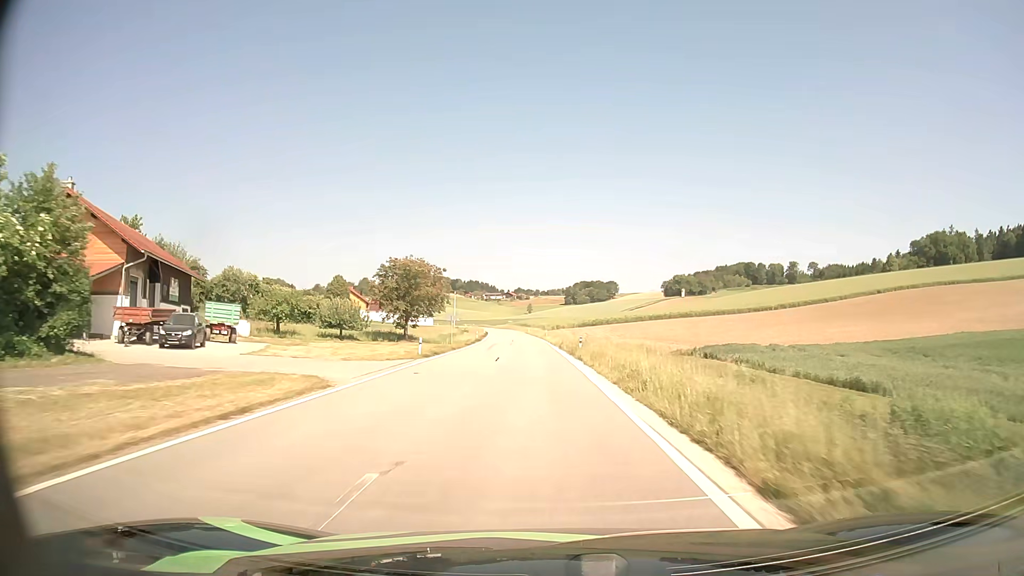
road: tertiary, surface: asphalt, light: Day
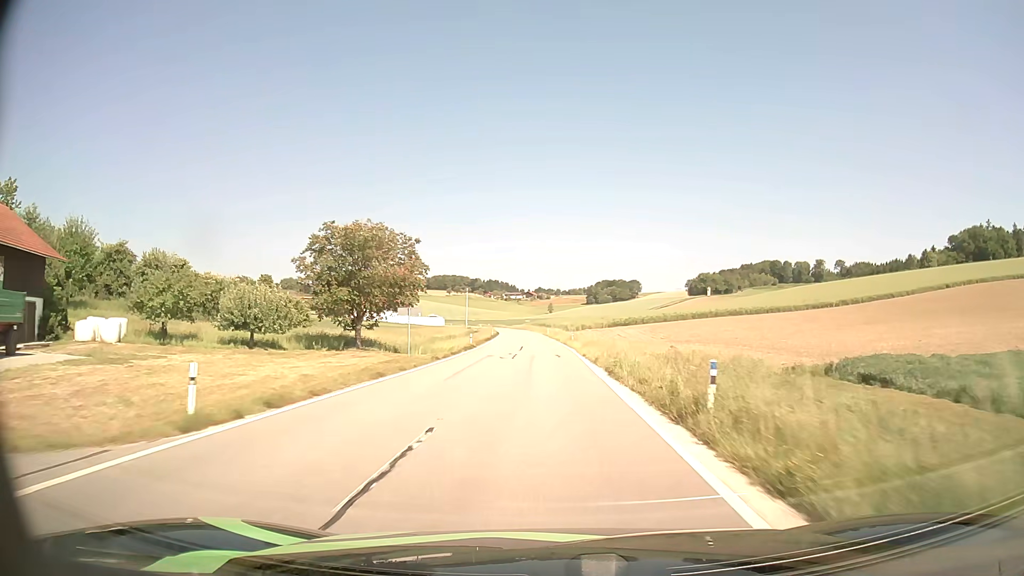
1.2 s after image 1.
(-0.3, +21.8) m; -2°
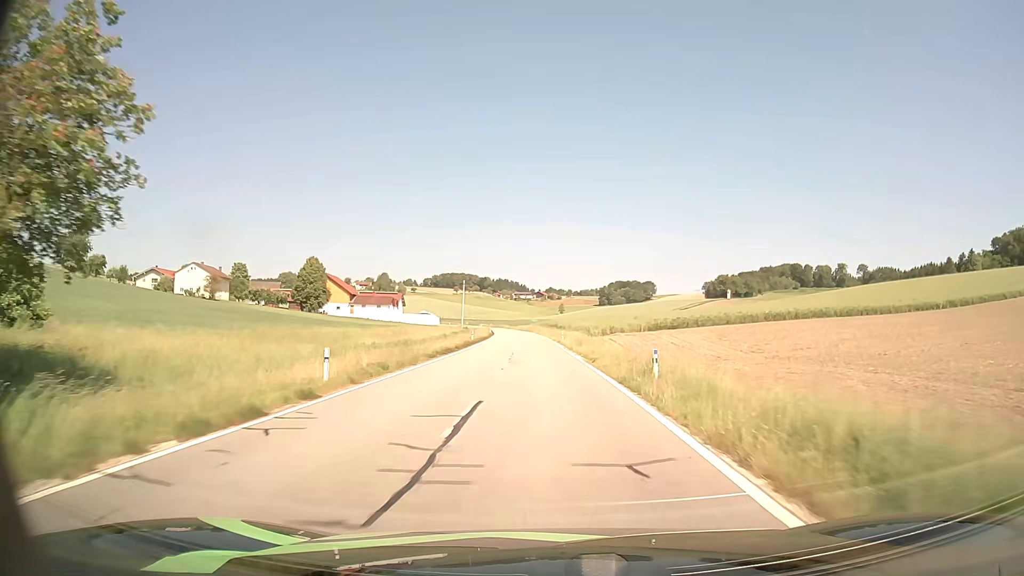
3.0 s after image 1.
(-0.3, +33.1) m; -1°
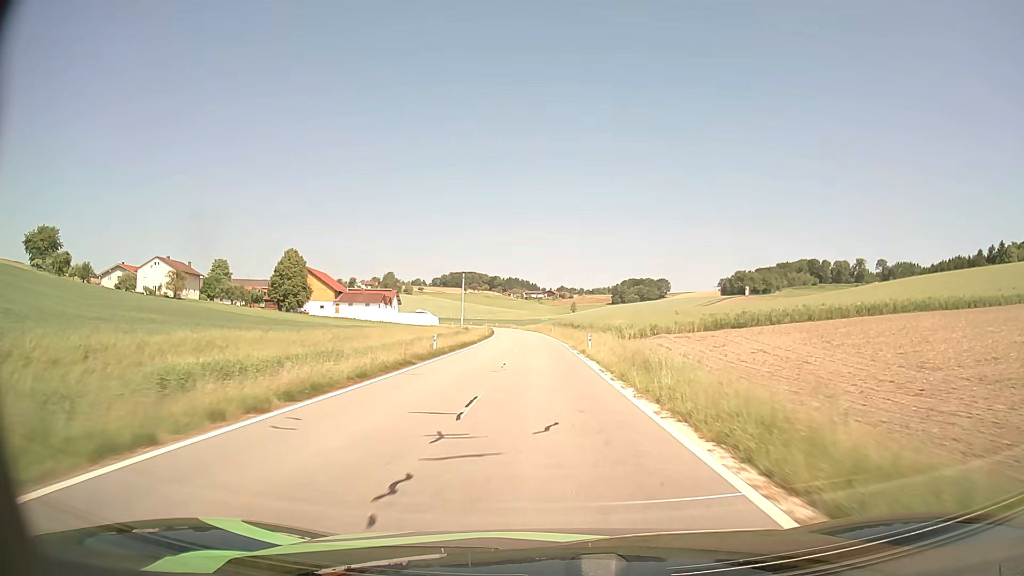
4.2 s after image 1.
(-0.1, +22.3) m; -1°
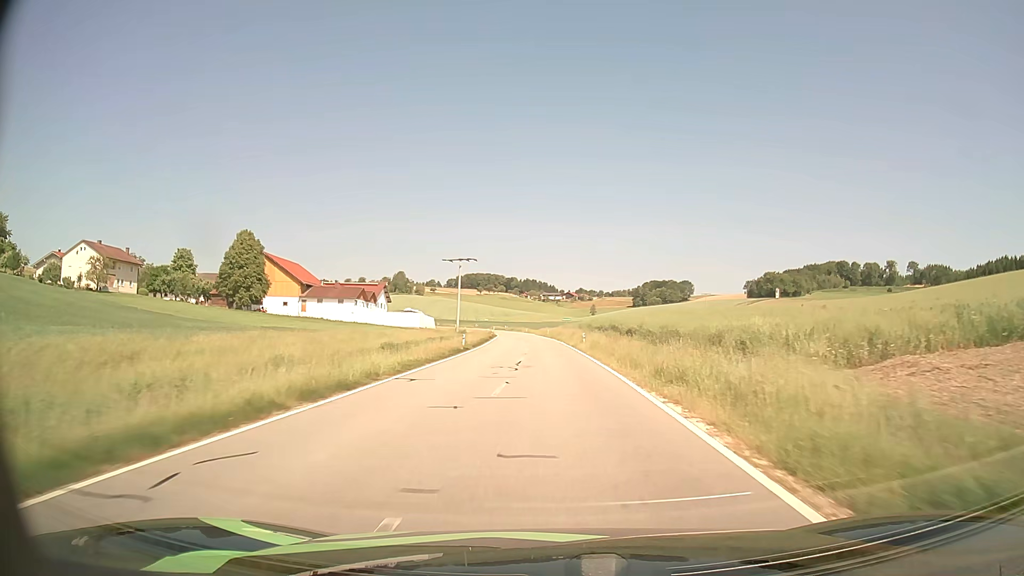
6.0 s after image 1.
(-0.5, +33.7) m; -2°
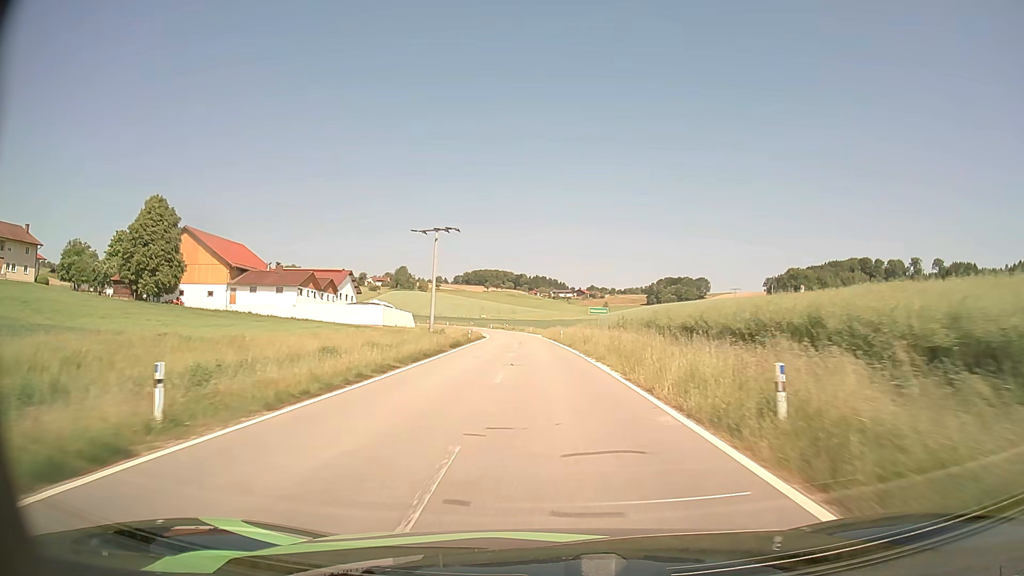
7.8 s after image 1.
(-0.2, +34.1) m; -1°
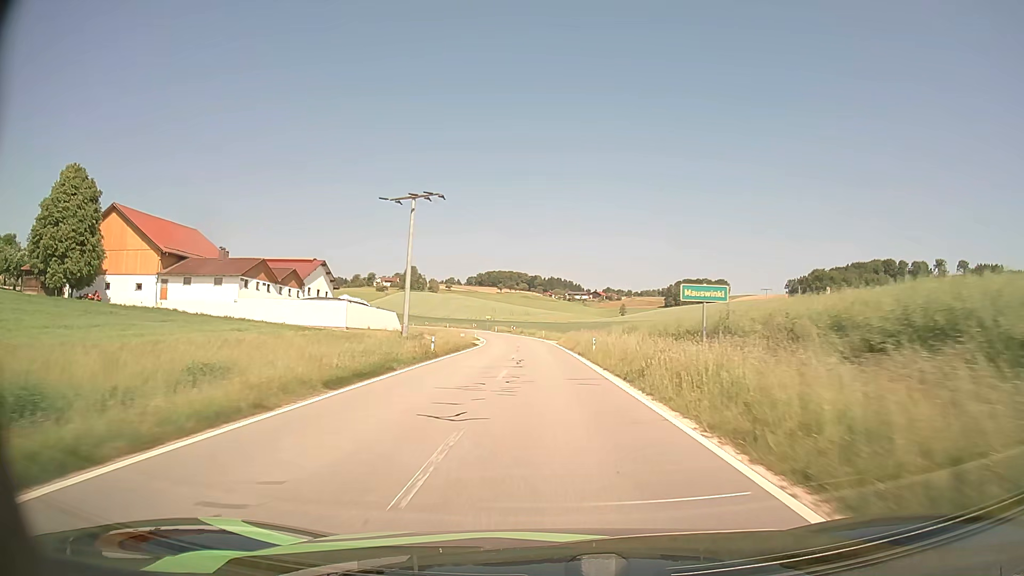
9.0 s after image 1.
(-0.2, +22.6) m; -1°
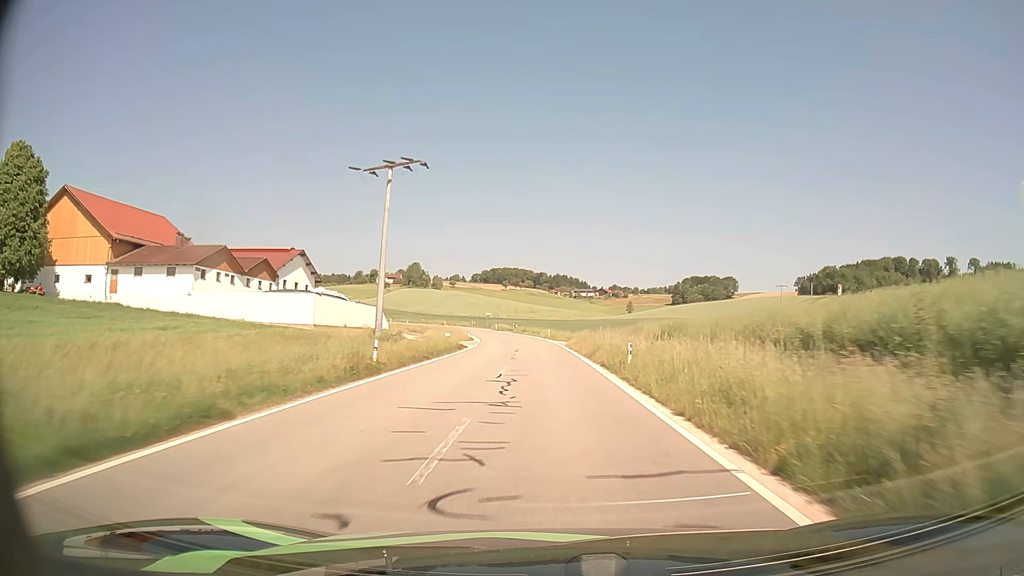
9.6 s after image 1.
(-0.1, +11.2) m; 0°
(0, +10) (0, +20) (0, +30) (0, +40) (-1, +50) (-1, +60) (-3, +70) (-5, +80) (-7, +89) (-10, +99) m
